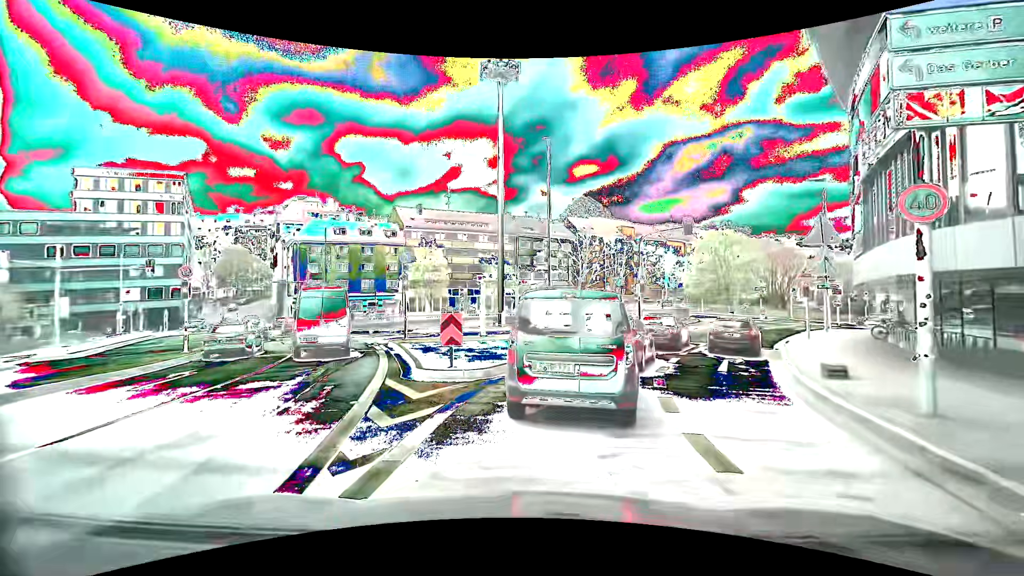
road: primary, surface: asphalt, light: Day
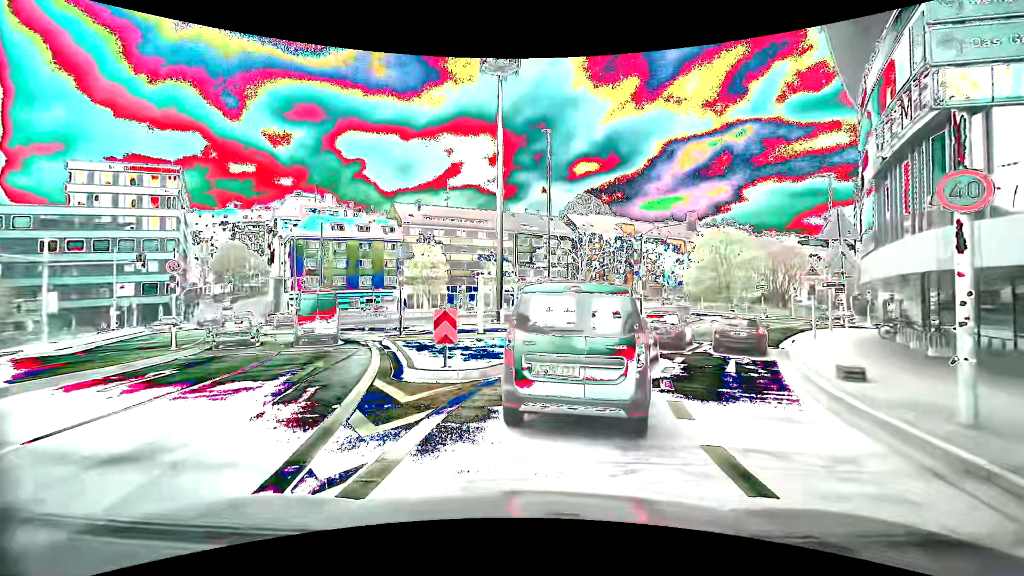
(0.0, +0.6) m; 0°
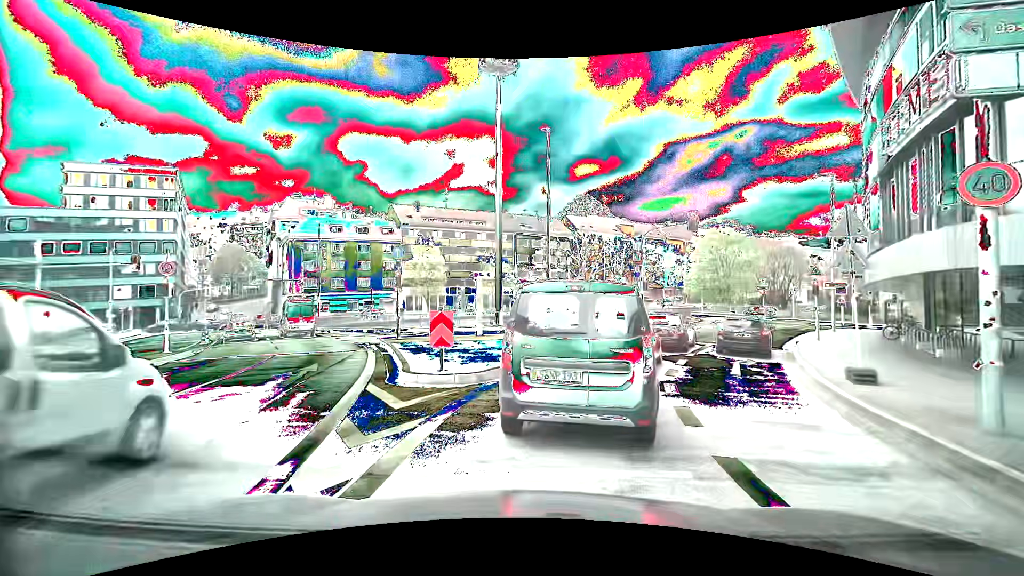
(0.0, +0.4) m; 0°
